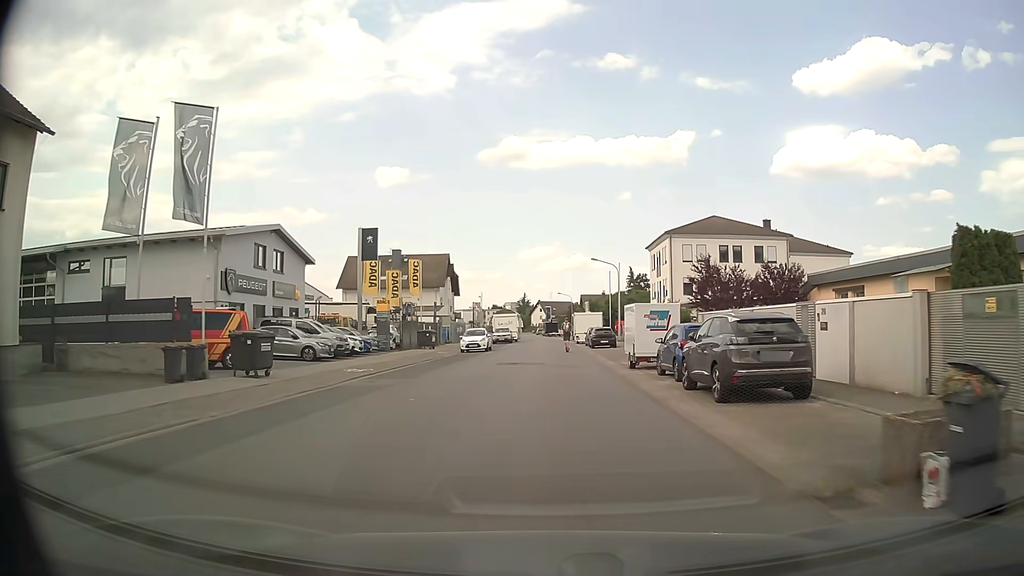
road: unclassified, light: Day
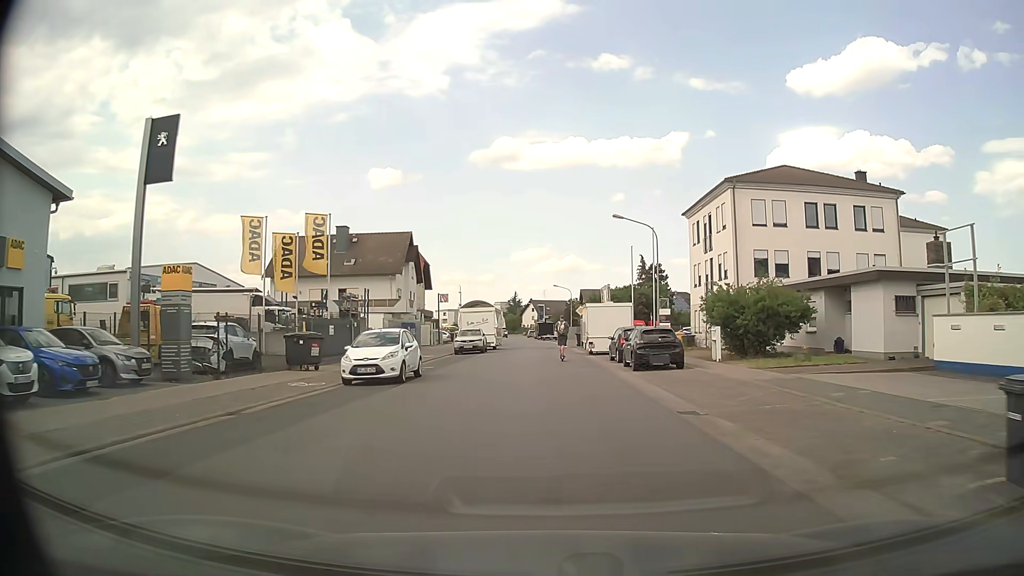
(+0.2, +24.0) m; +1°
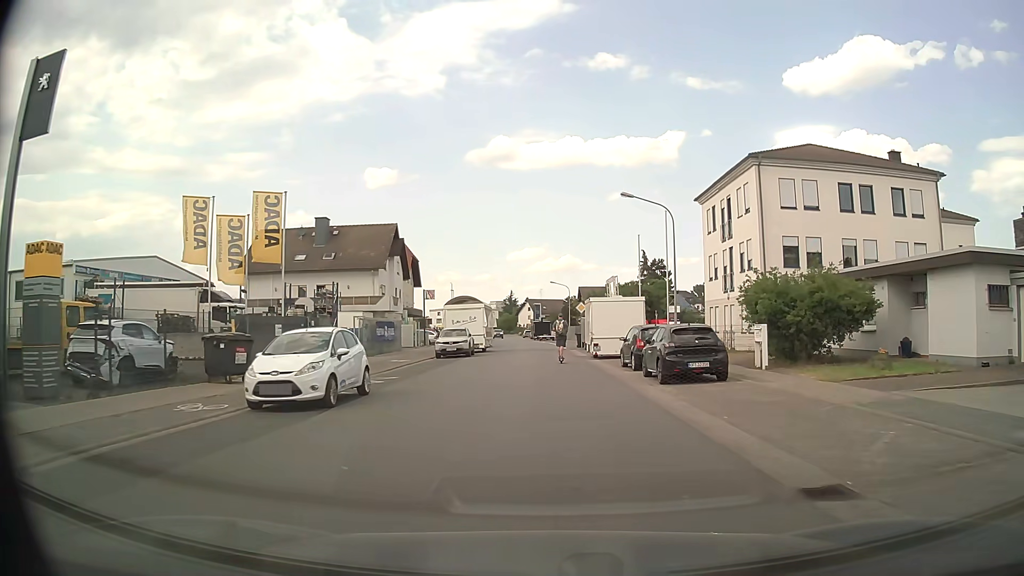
(0.0, +5.9) m; 0°
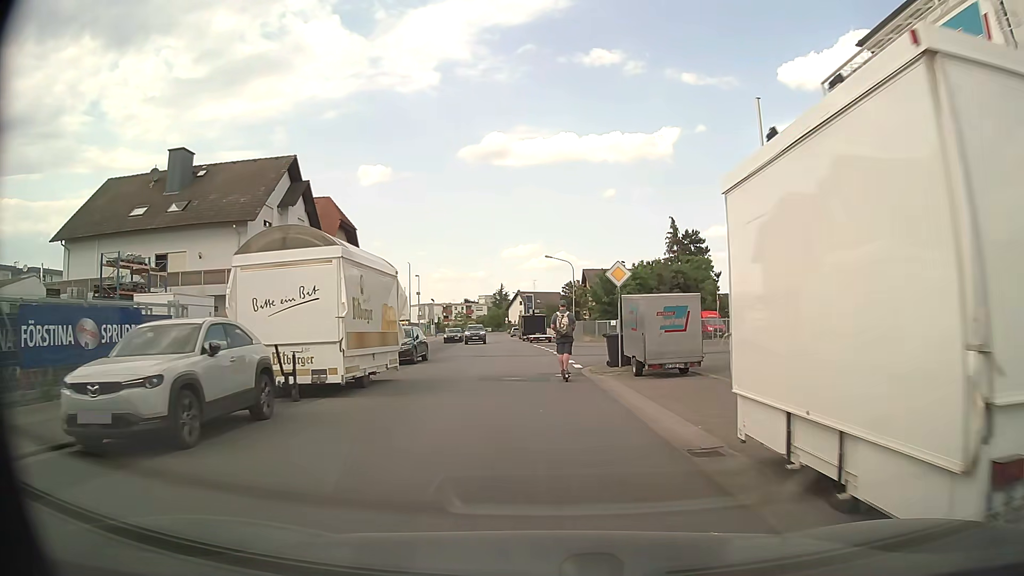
(+0.4, +27.9) m; 0°
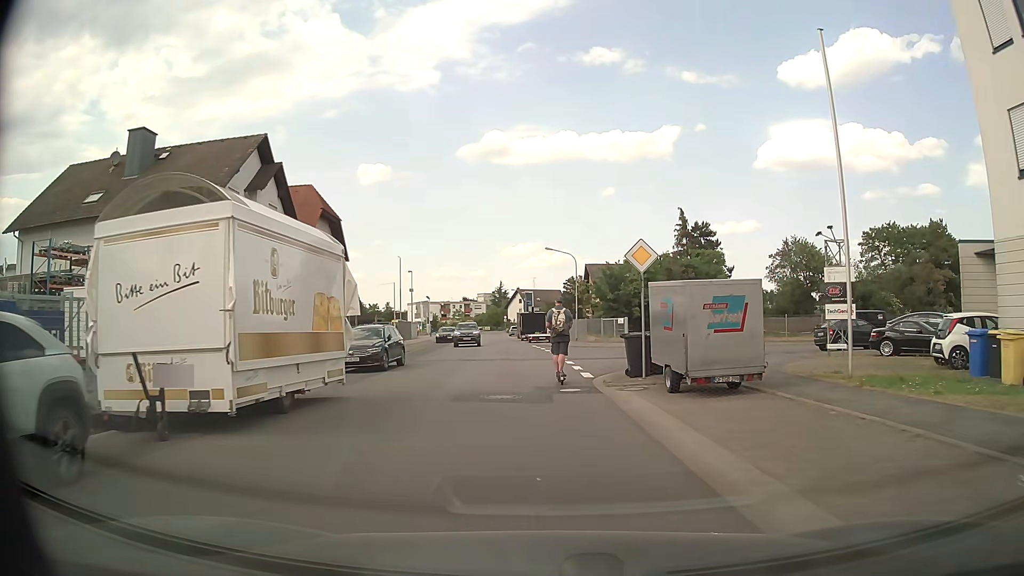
(0.0, +4.9) m; 0°
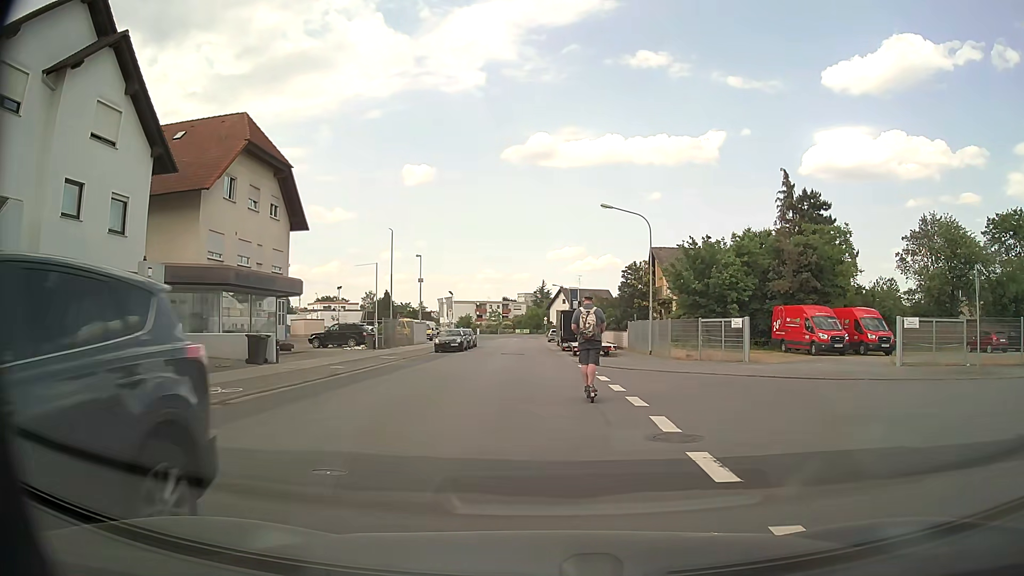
(-0.4, +20.4) m; -4°
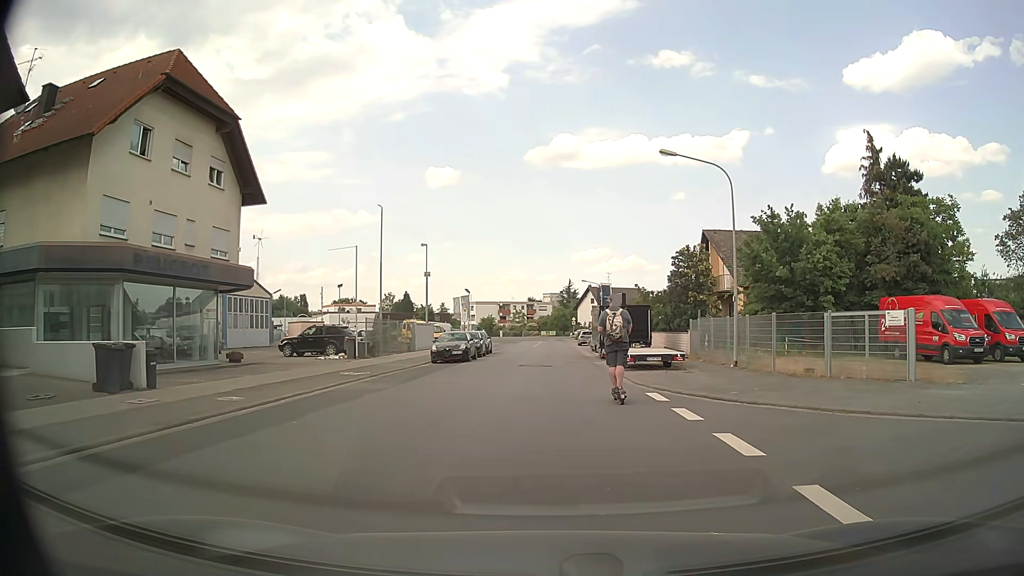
(-0.3, +10.7) m; -2°
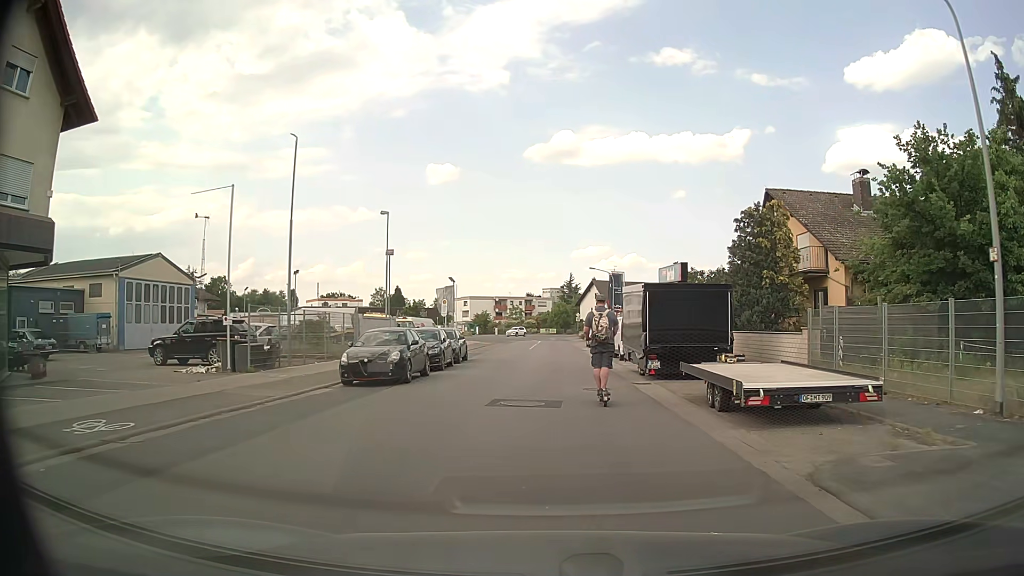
(0.0, +14.4) m; 0°
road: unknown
